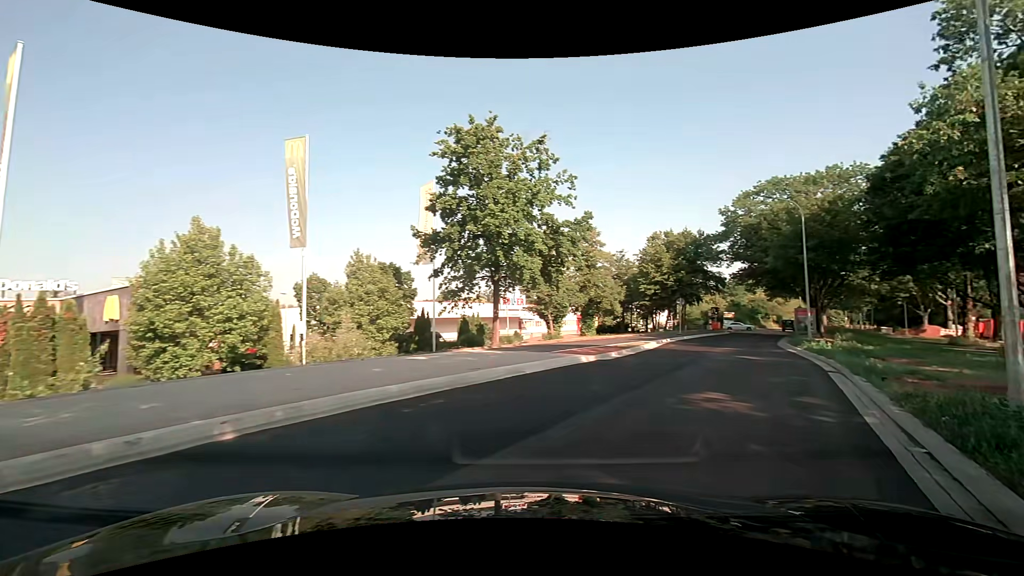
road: tertiary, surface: asphalt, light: Day
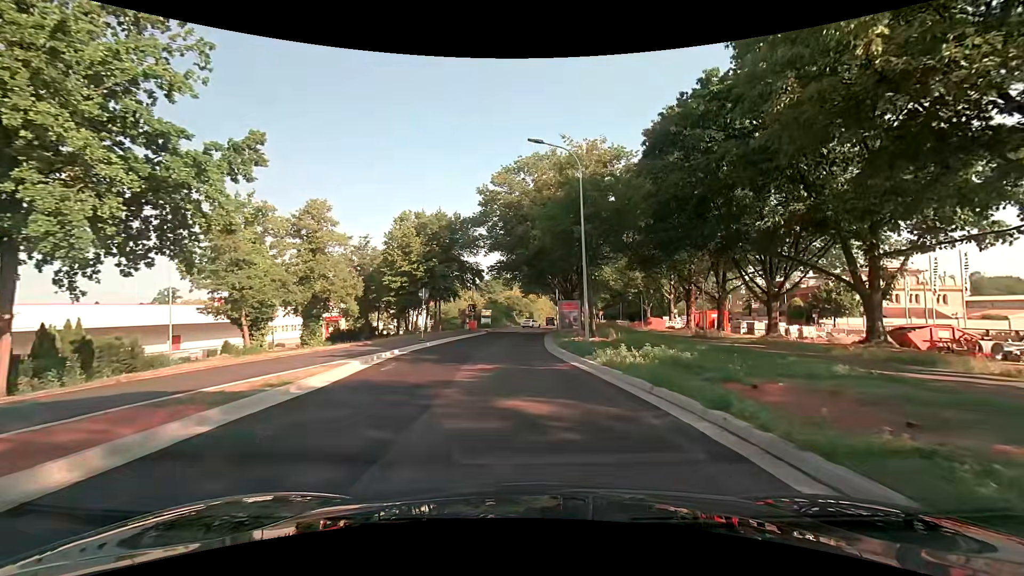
(+3.8, +12.8) m; +24°
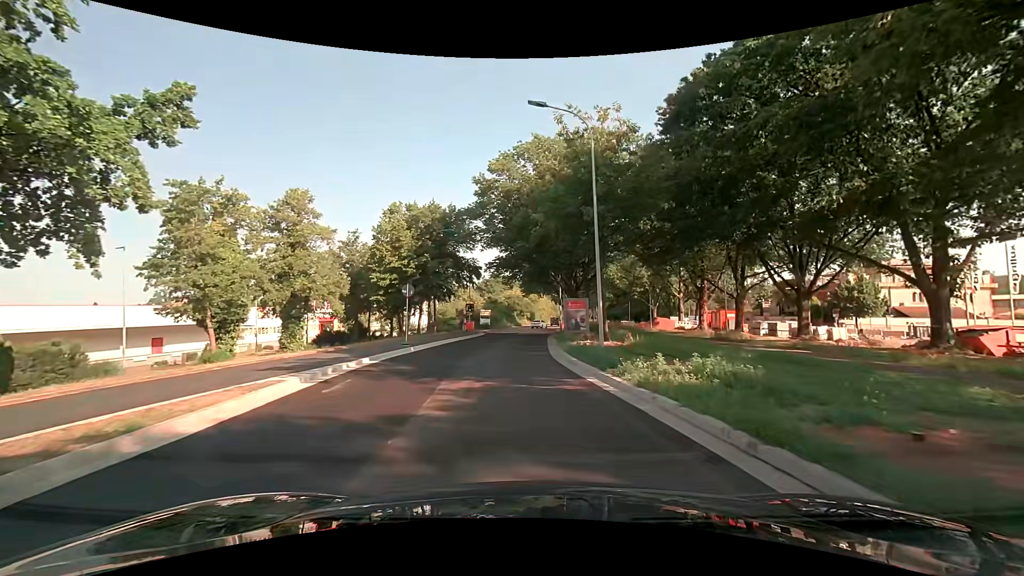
(0.0, +4.0) m; 0°
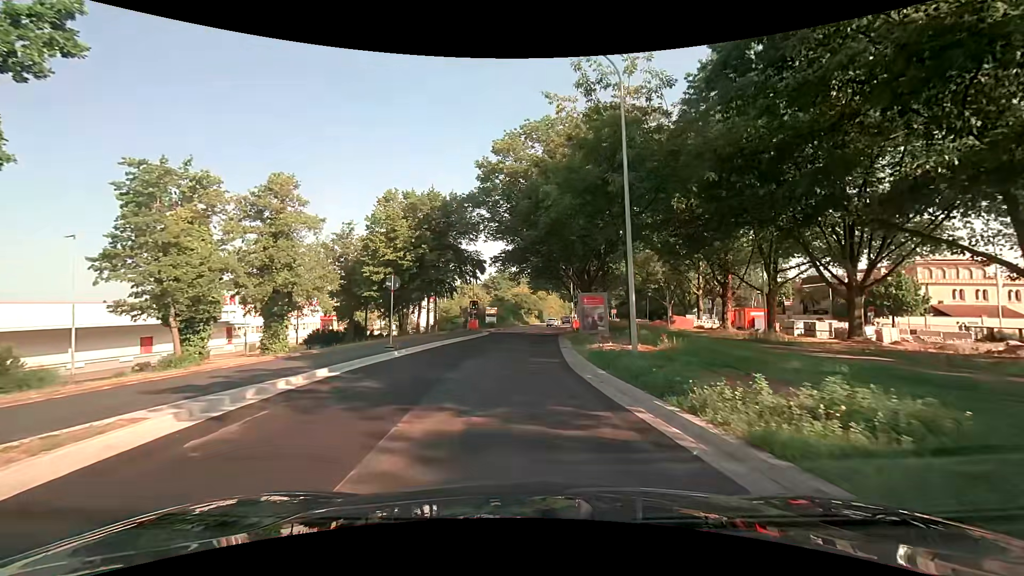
(0.0, +4.2) m; 0°
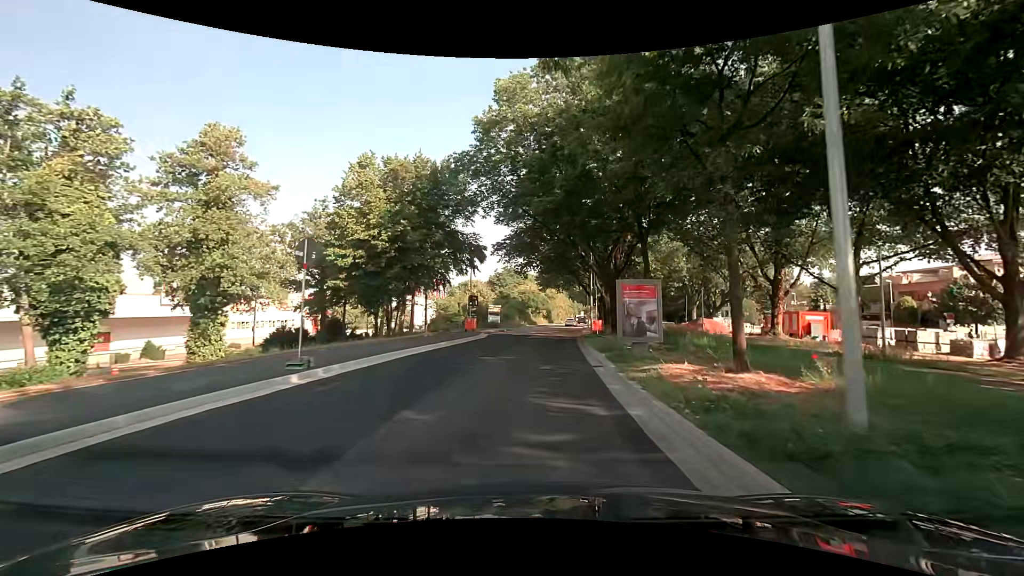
(-0.2, +8.8) m; -2°
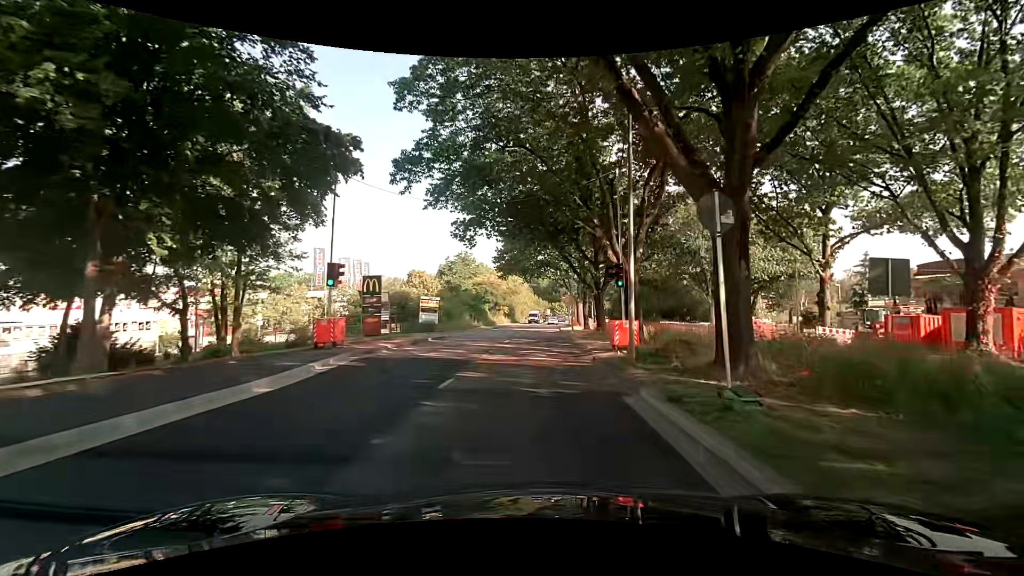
(+0.8, +23.7) m; +4°
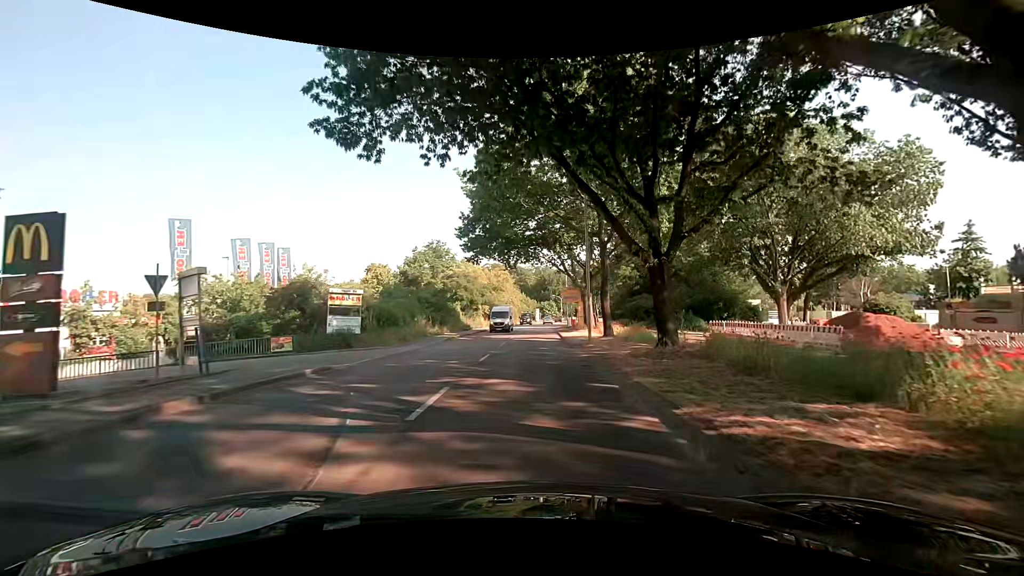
(+0.2, +18.4) m; +2°
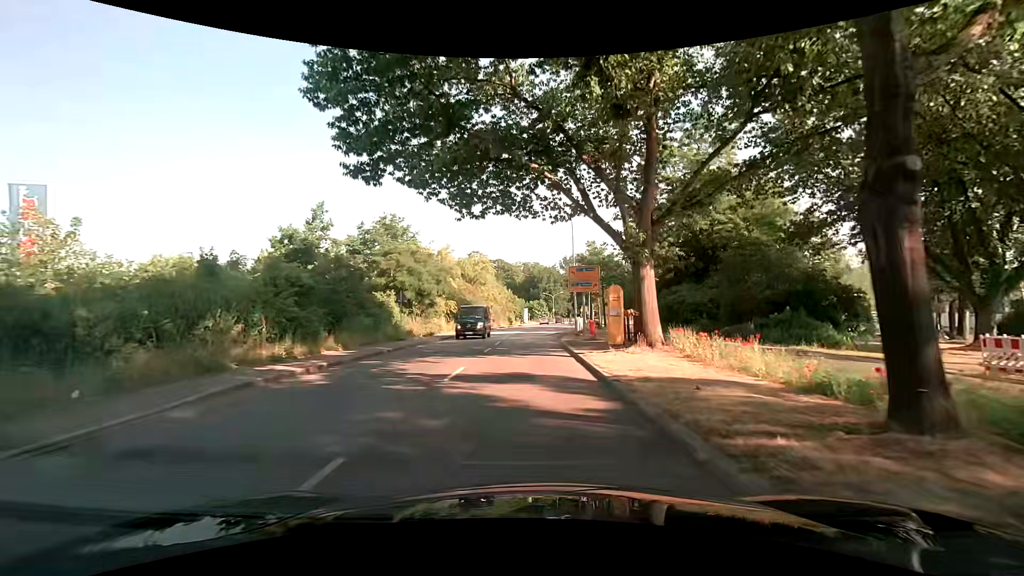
(+0.2, +22.9) m; +1°
(0, +10) (0, +20) (0, +30) (0, +40) (0, +50) (0, +60) (0, +70) (0, +80) (+1, +90) (+1, +100) m
